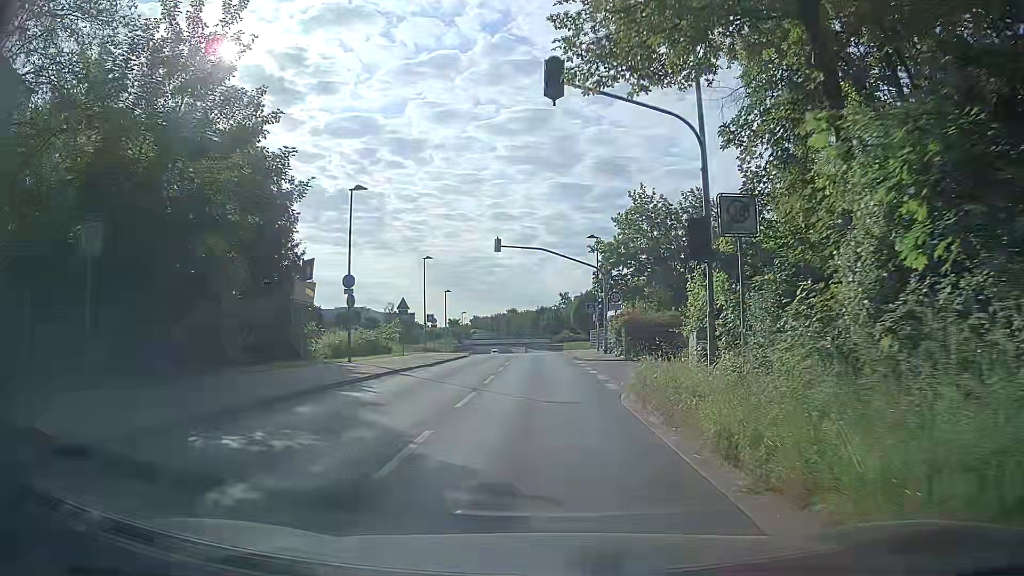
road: unclassified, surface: asphalt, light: Day
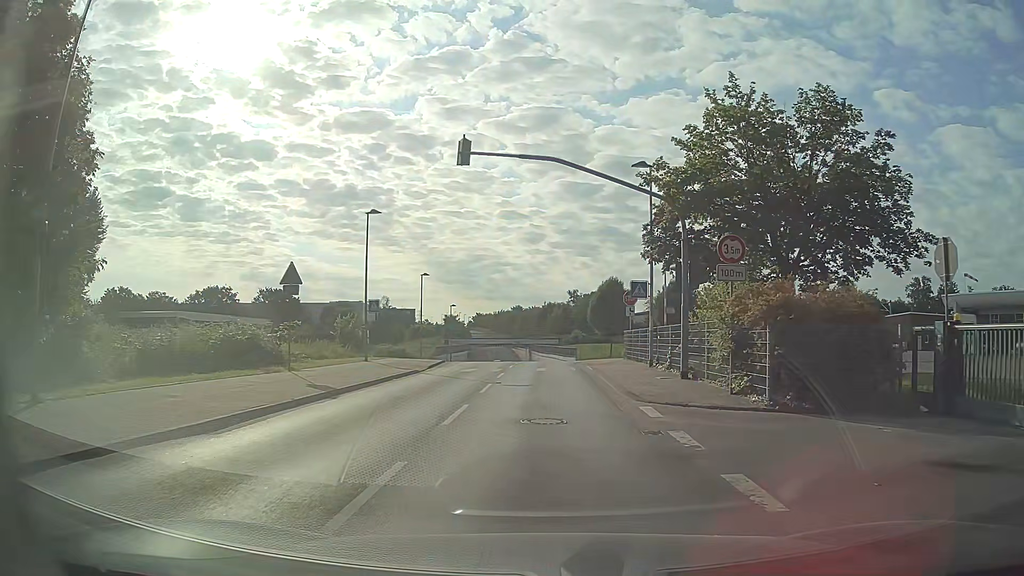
(-0.1, +19.8) m; 0°
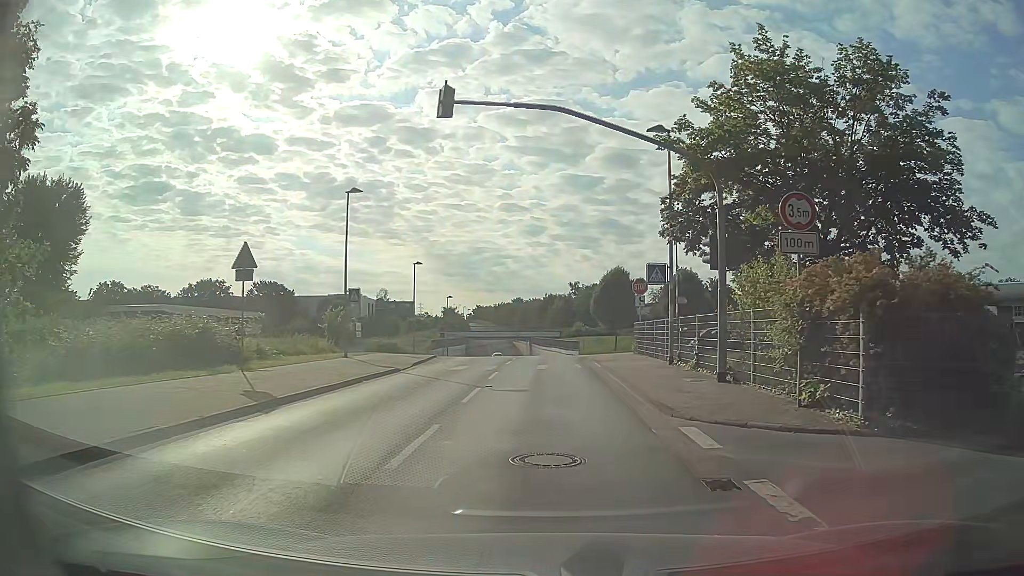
(0.0, +3.7) m; 0°
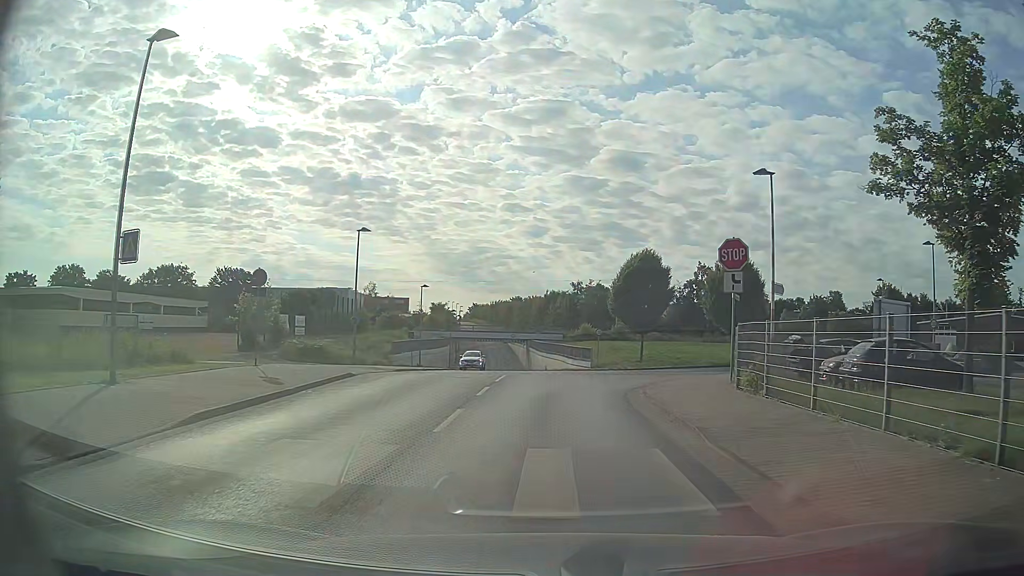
(-0.3, +17.8) m; -1°
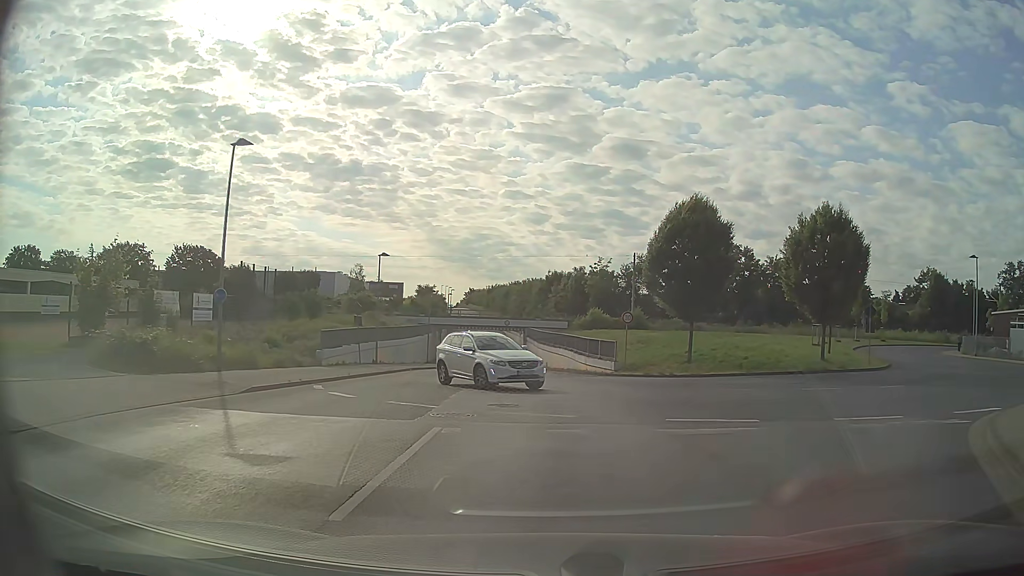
(0.0, +16.5) m; 0°
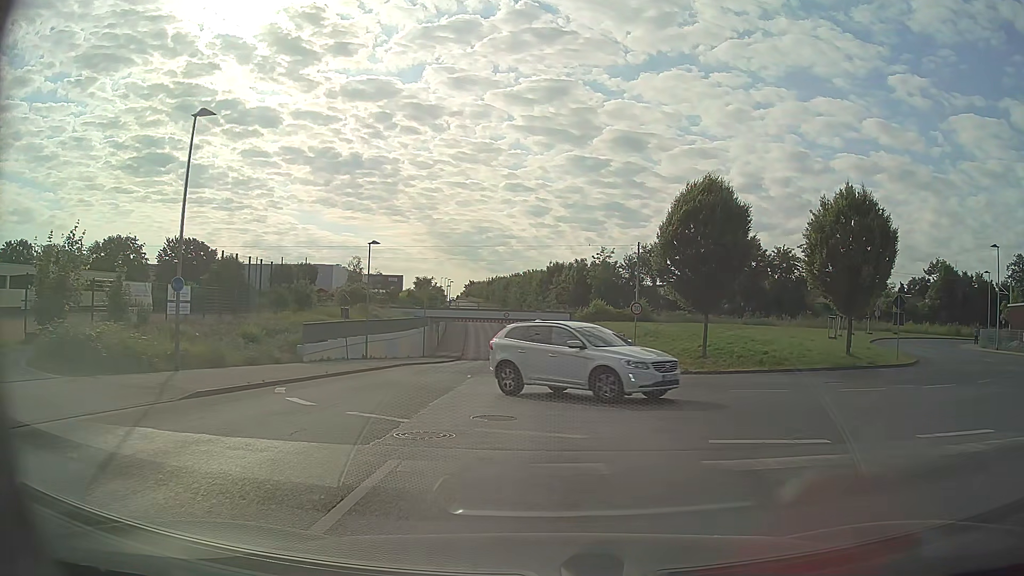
(0.0, +2.8) m; 0°
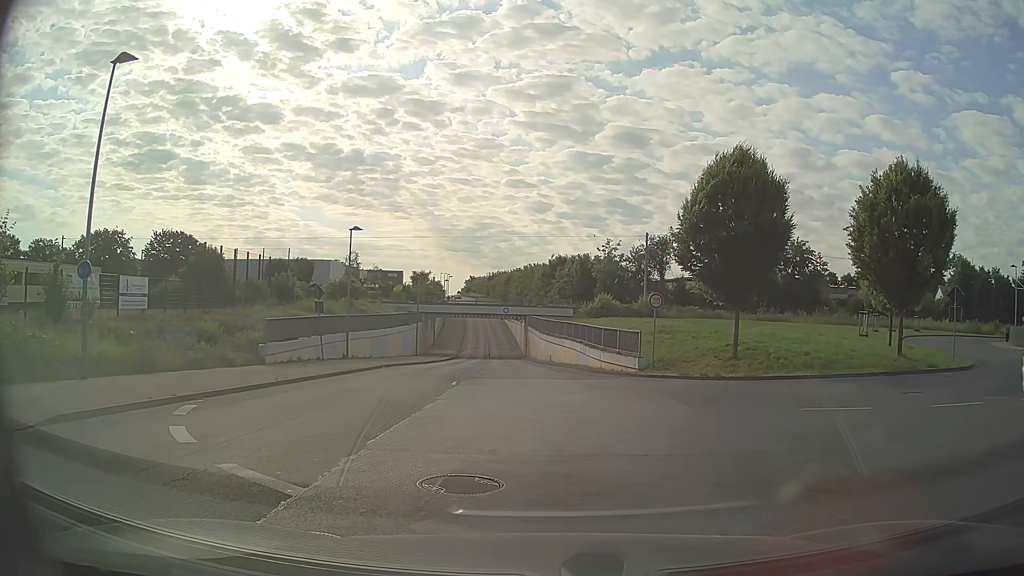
(0.0, +4.4) m; 0°
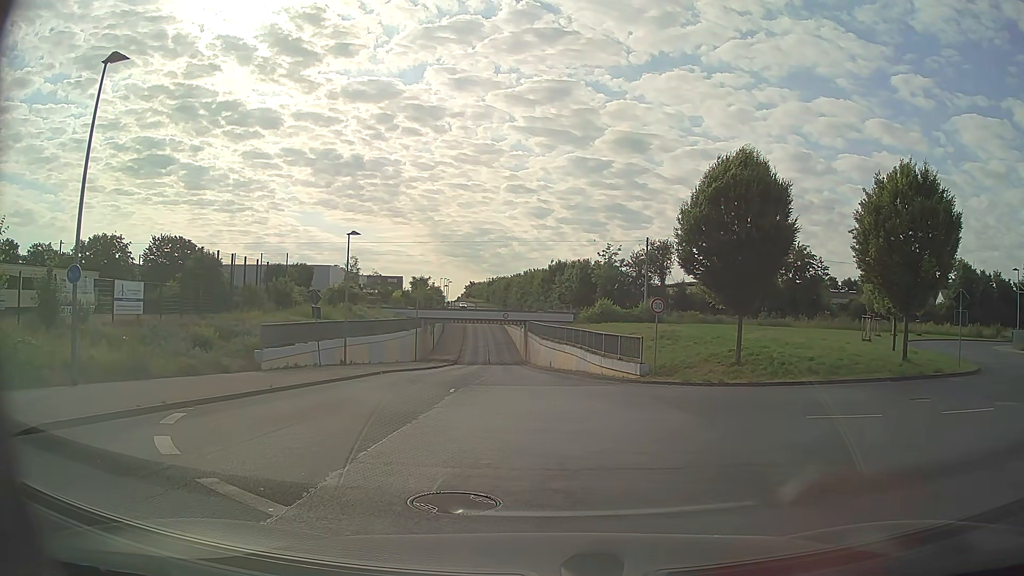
(0.0, +0.5) m; 0°
